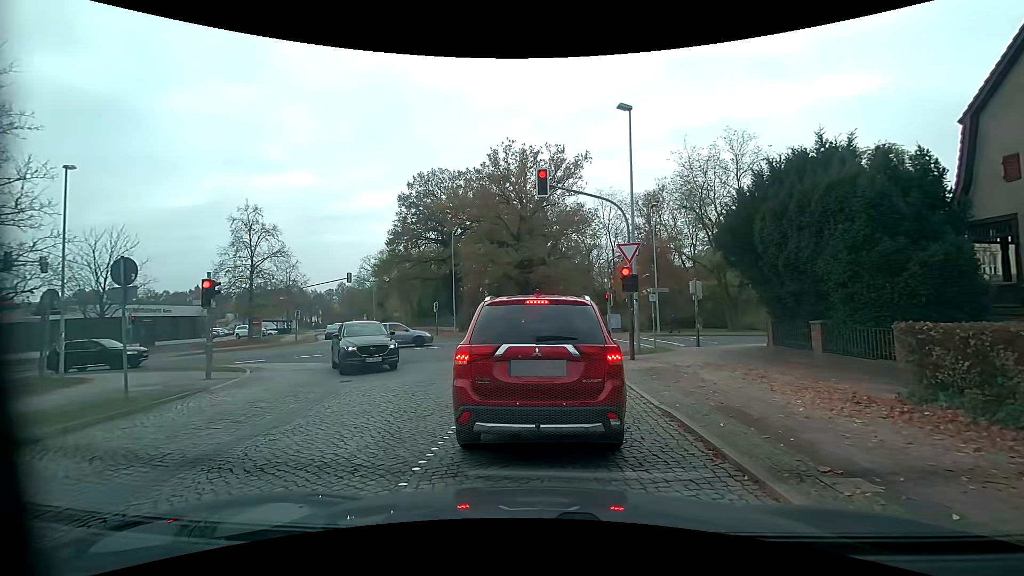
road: residential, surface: sett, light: Day
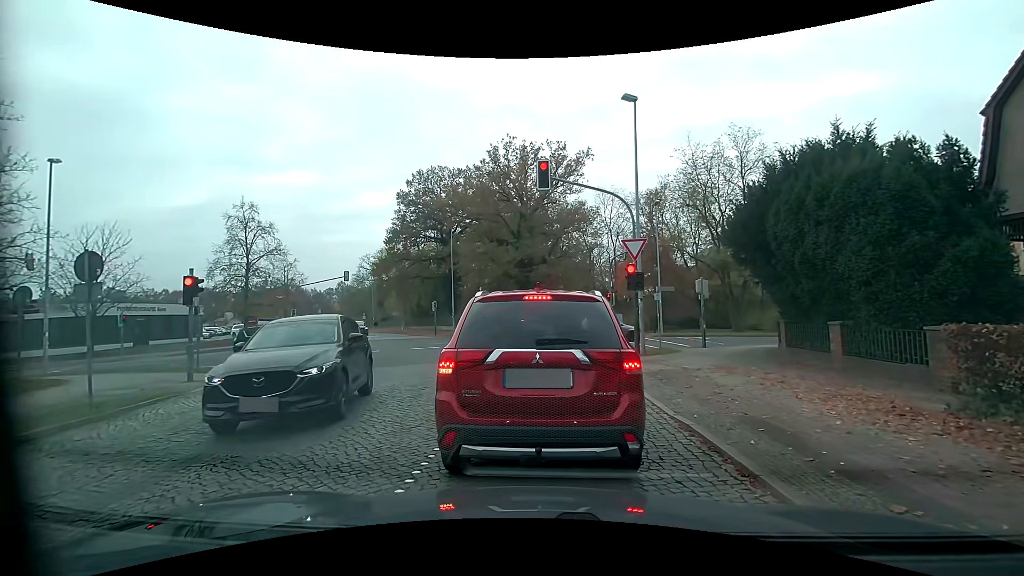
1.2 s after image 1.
(0.0, +0.8) m; 0°
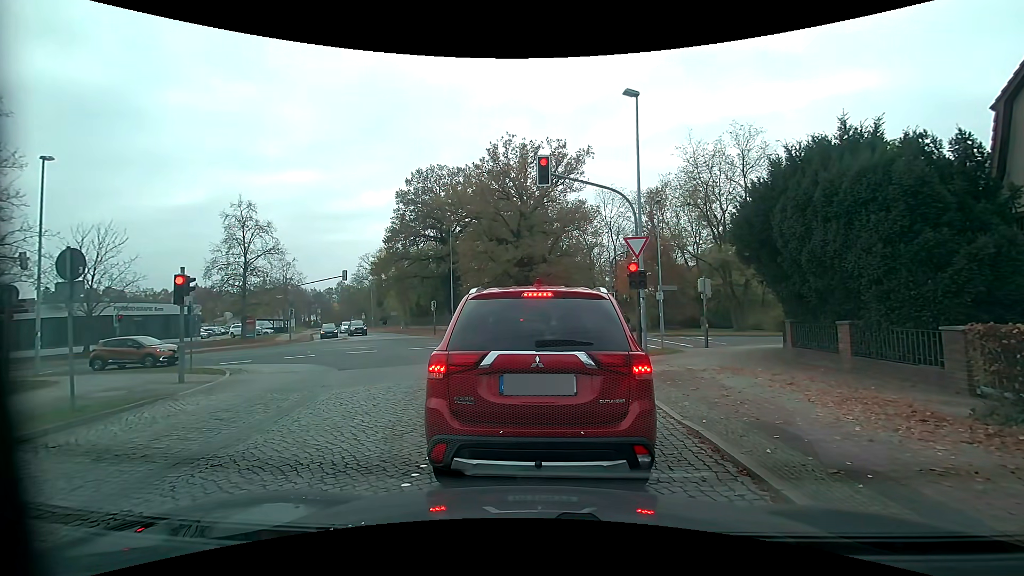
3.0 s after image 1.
(0.0, +0.4) m; 0°
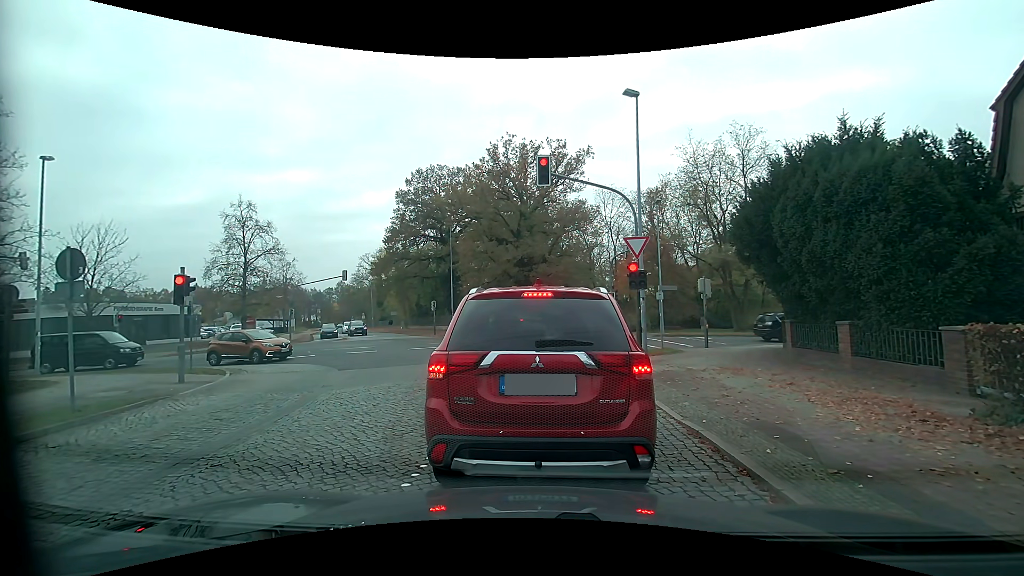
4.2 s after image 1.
(0.0, 0.0) m; 0°
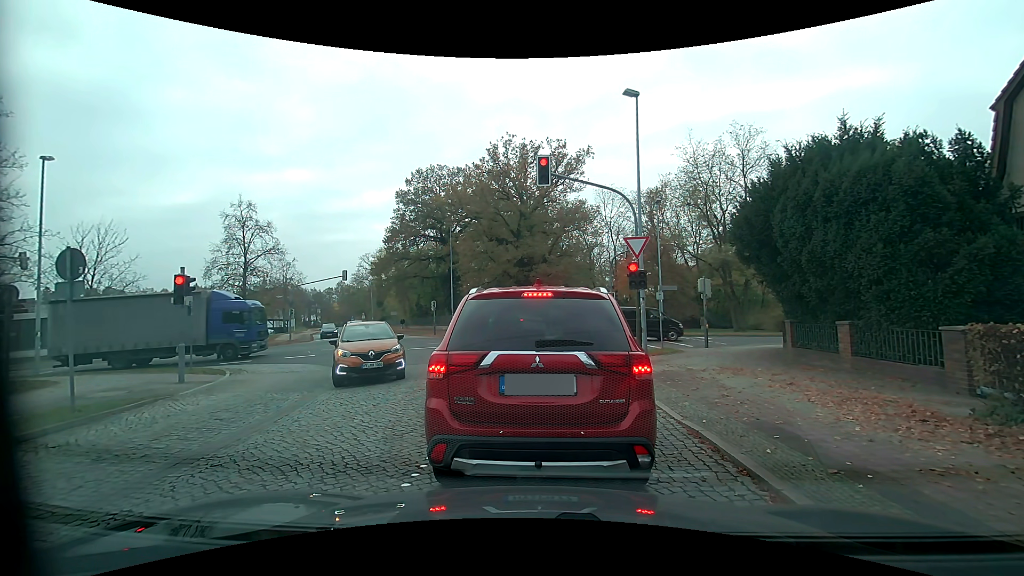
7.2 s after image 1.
(0.0, 0.0) m; 0°
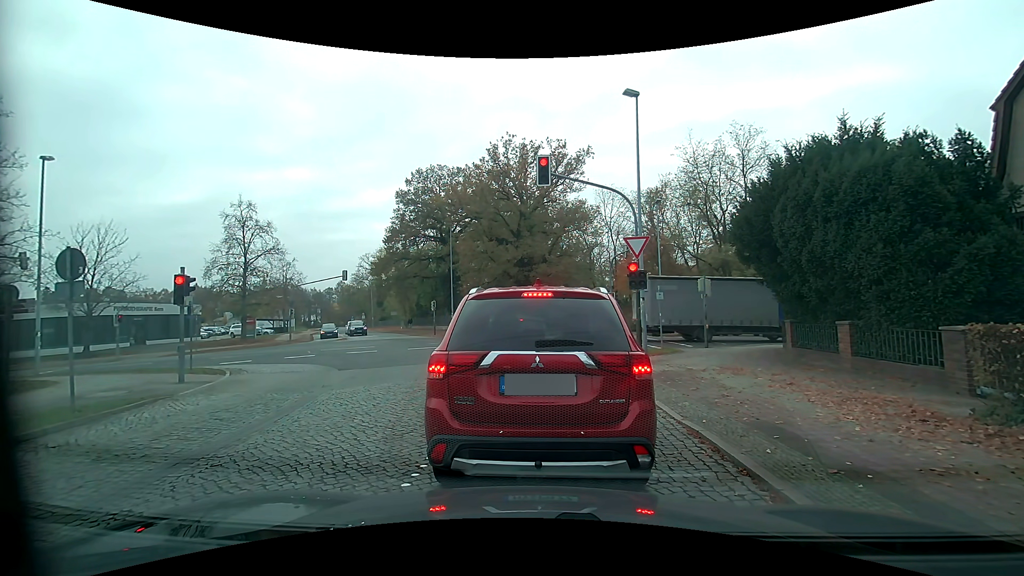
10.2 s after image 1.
(0.0, 0.0) m; 0°
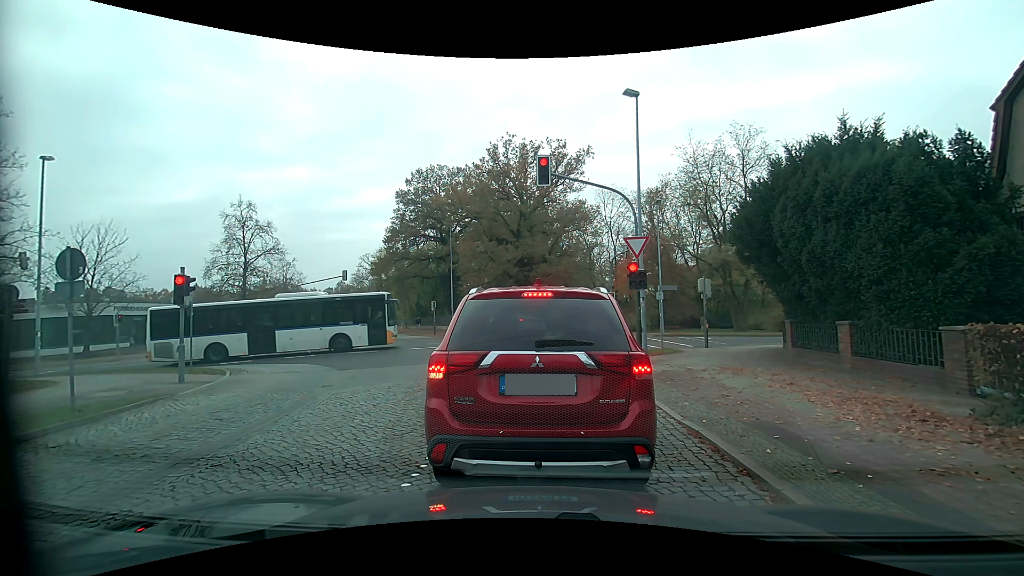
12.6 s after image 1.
(0.0, 0.0) m; 0°
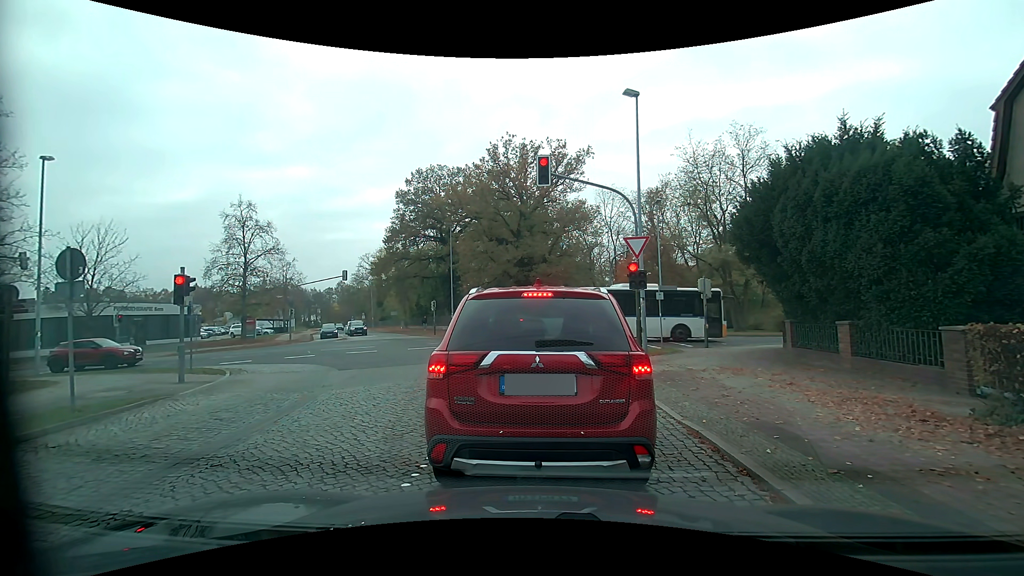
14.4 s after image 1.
(0.0, 0.0) m; 0°
